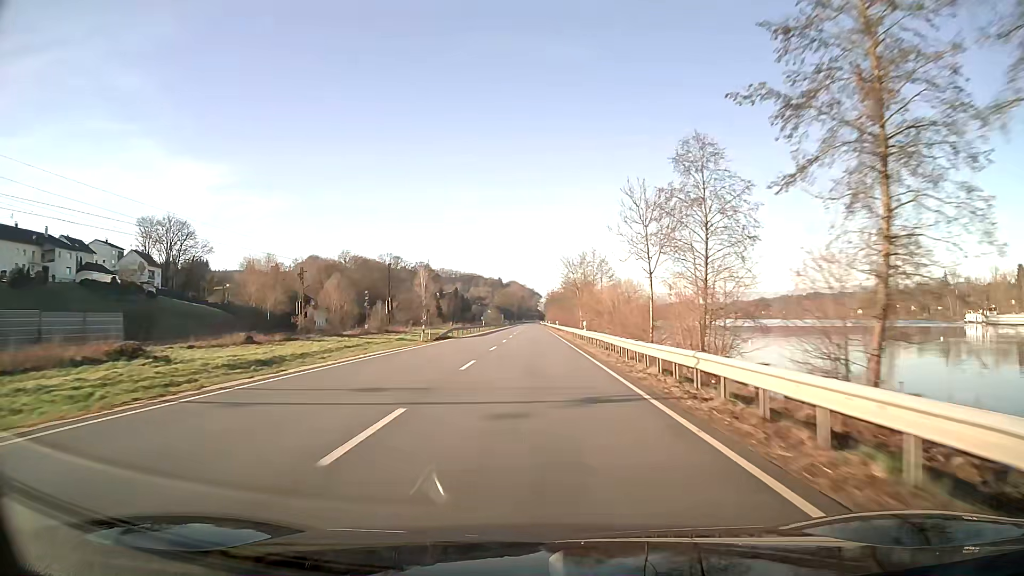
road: unclassified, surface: asphalt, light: Day
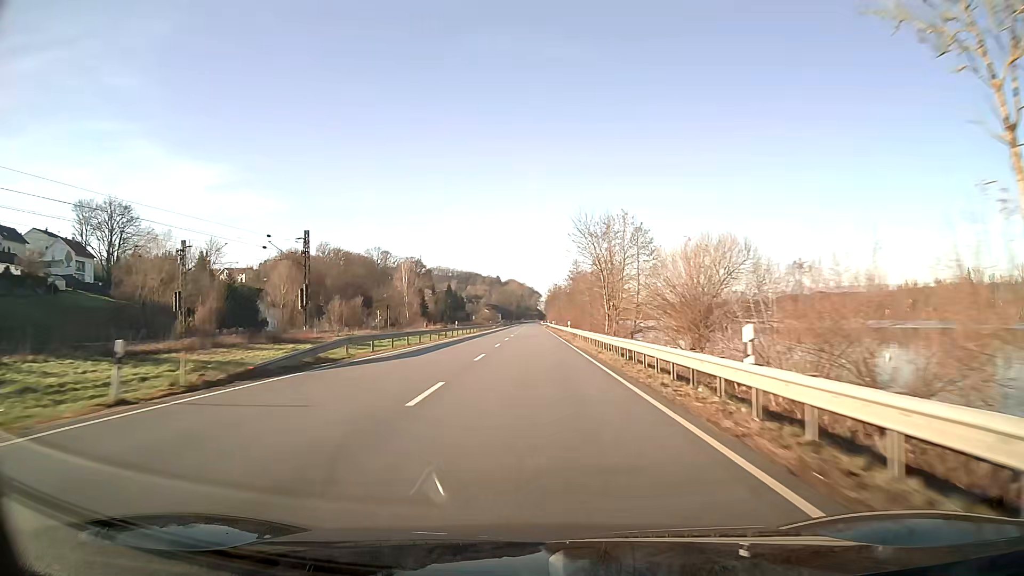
(0.0, +31.9) m; 0°
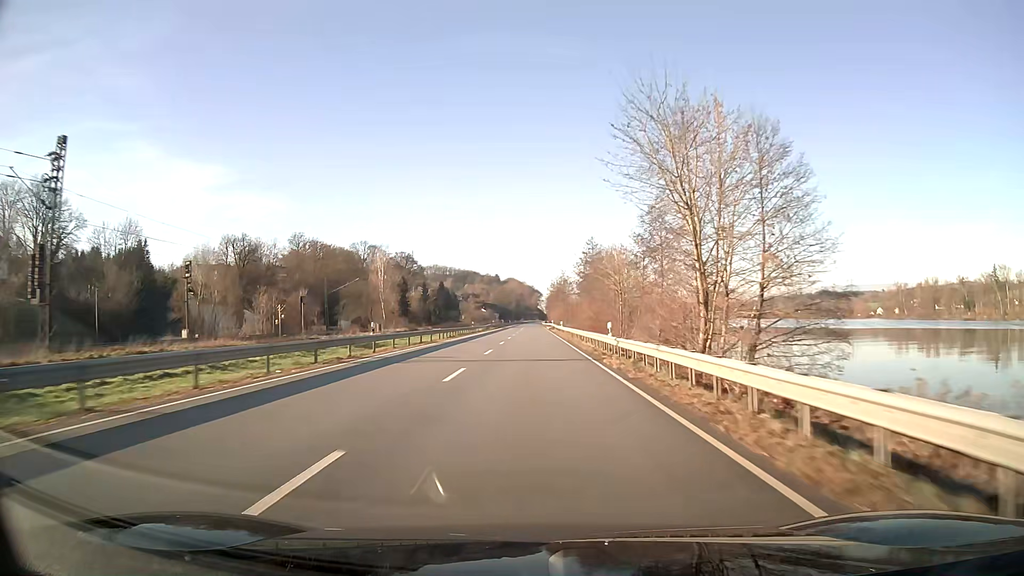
(0.0, +31.9) m; 0°
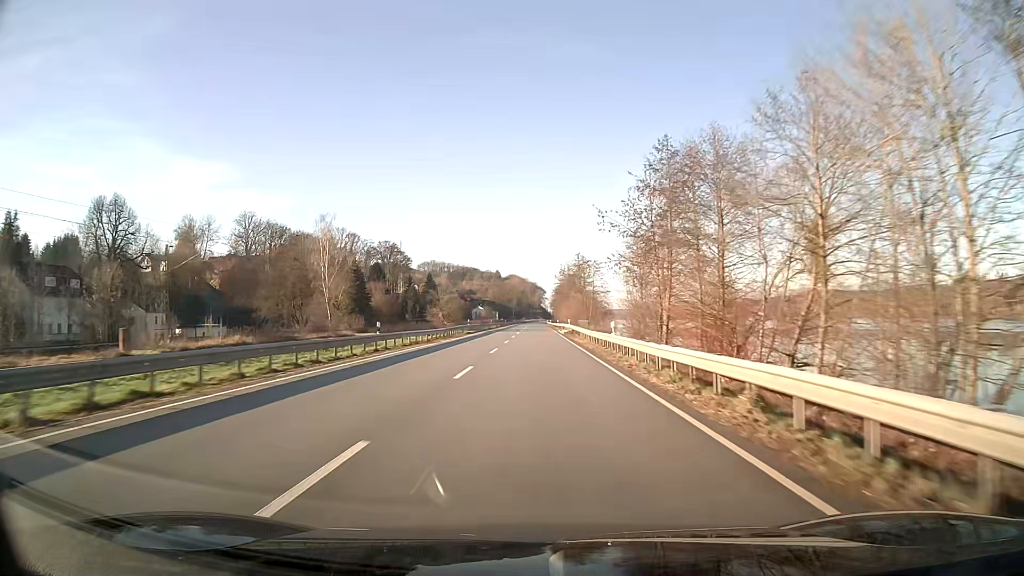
(-0.1, +48.1) m; 0°
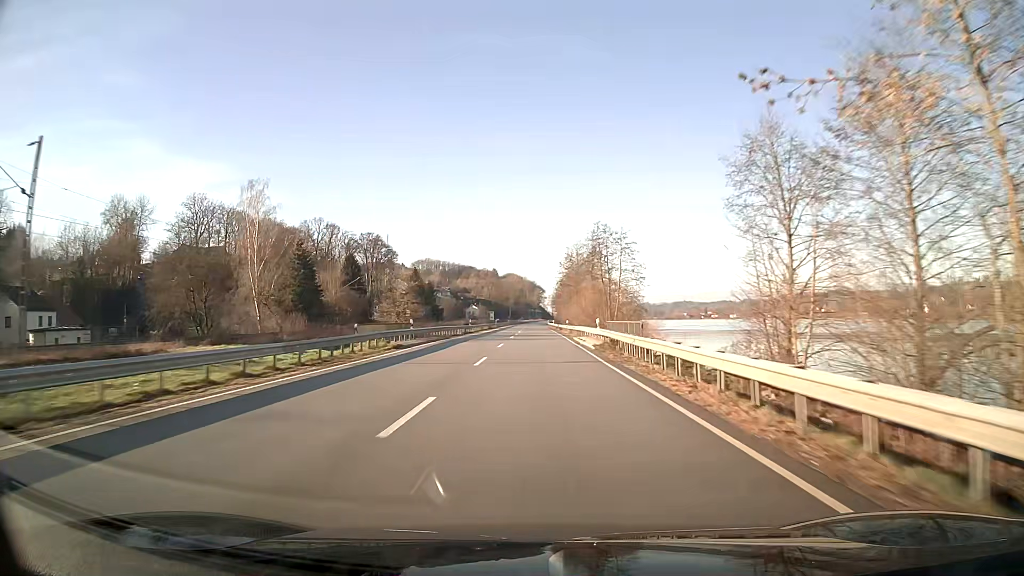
(0.0, +31.8) m; 0°
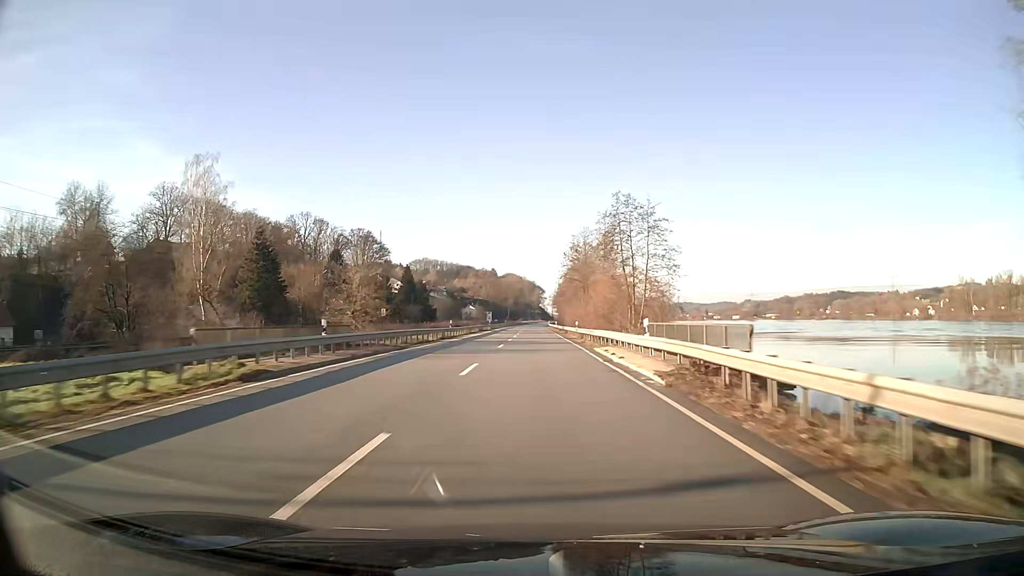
(0.0, +16.0) m; 0°
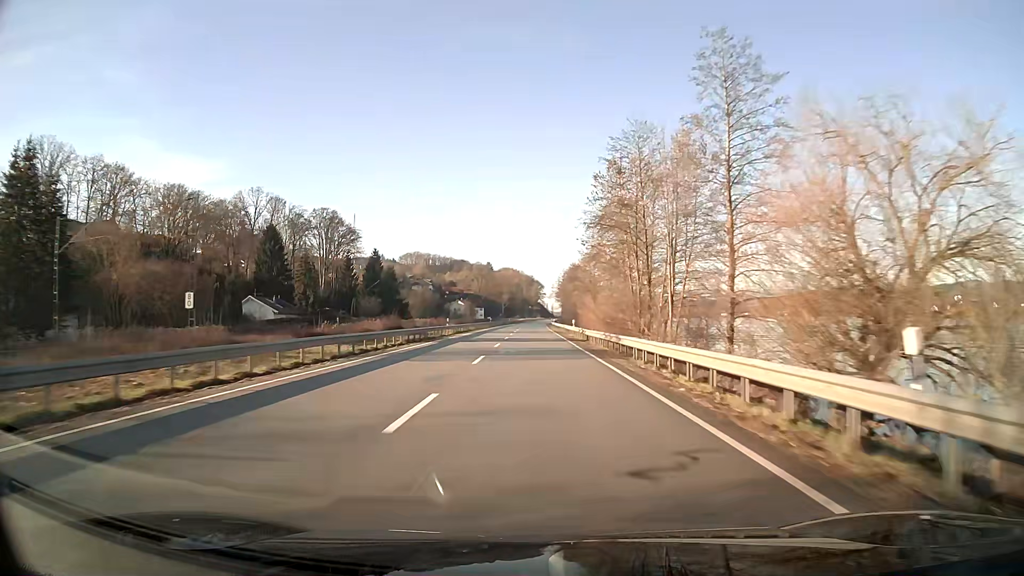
(+0.1, +47.9) m; 0°
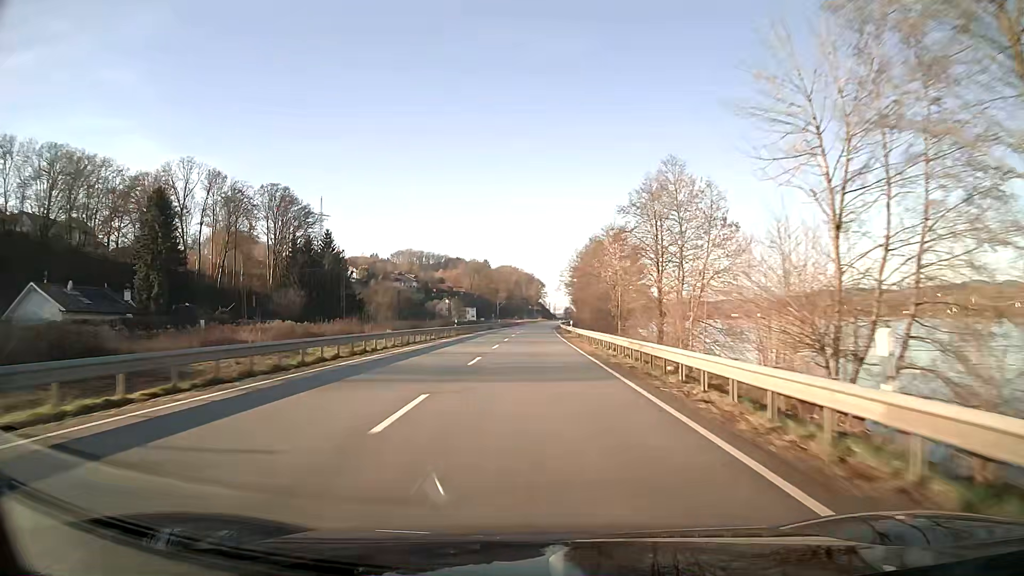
(0.0, +47.9) m; 0°
